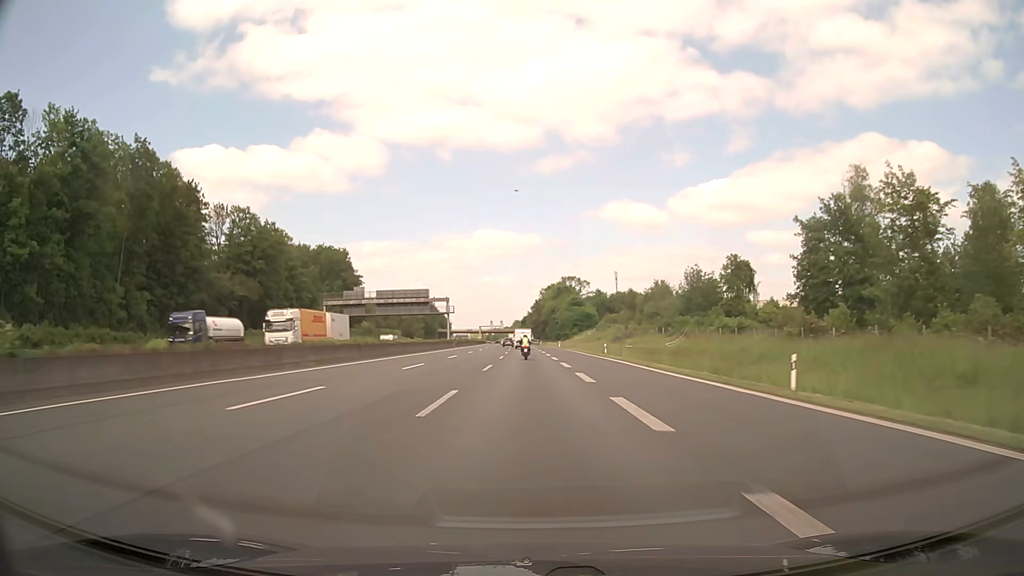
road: motorway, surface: asphalt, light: Day
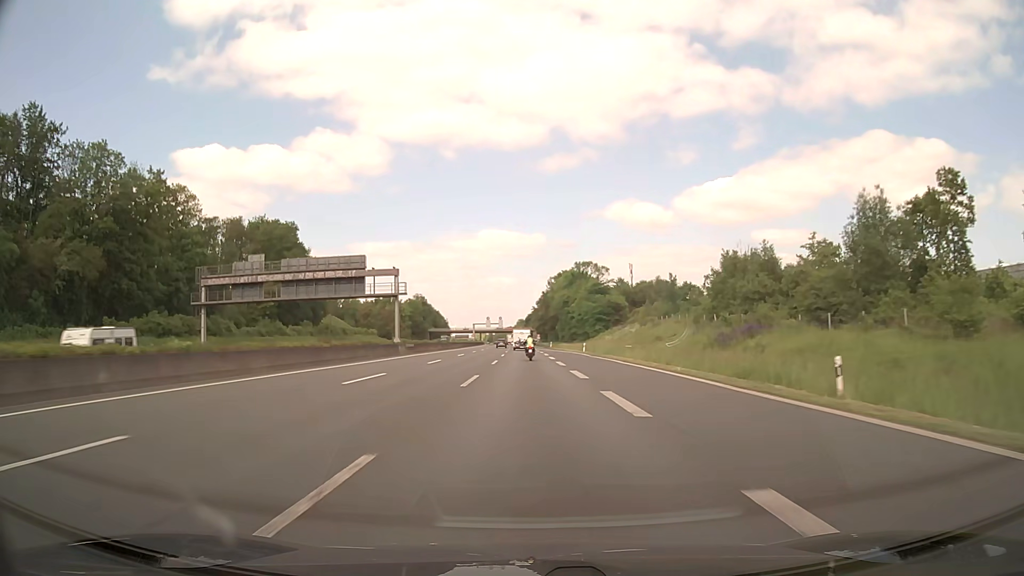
(-0.1, +45.8) m; 0°
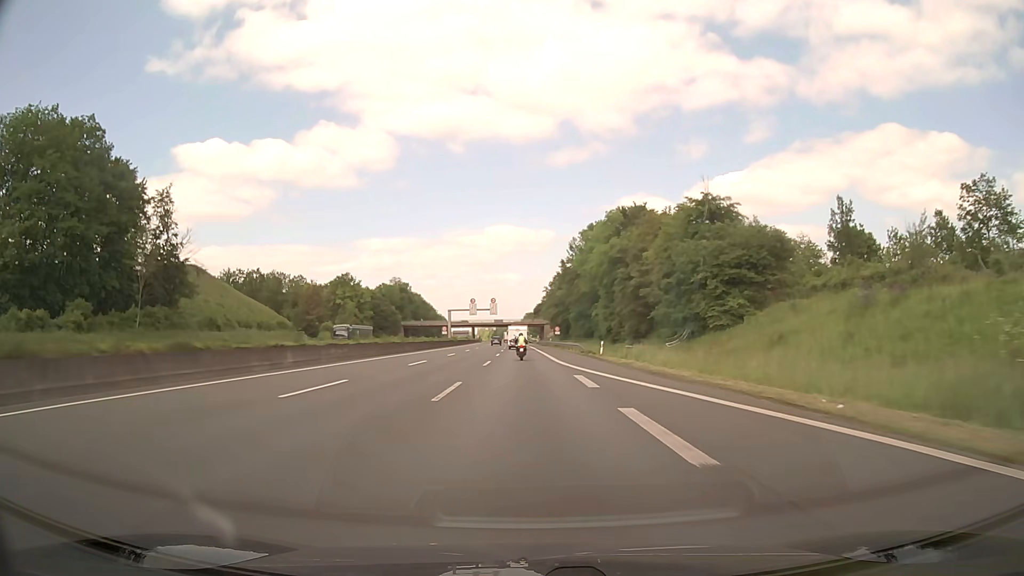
(-0.5, +77.0) m; -1°
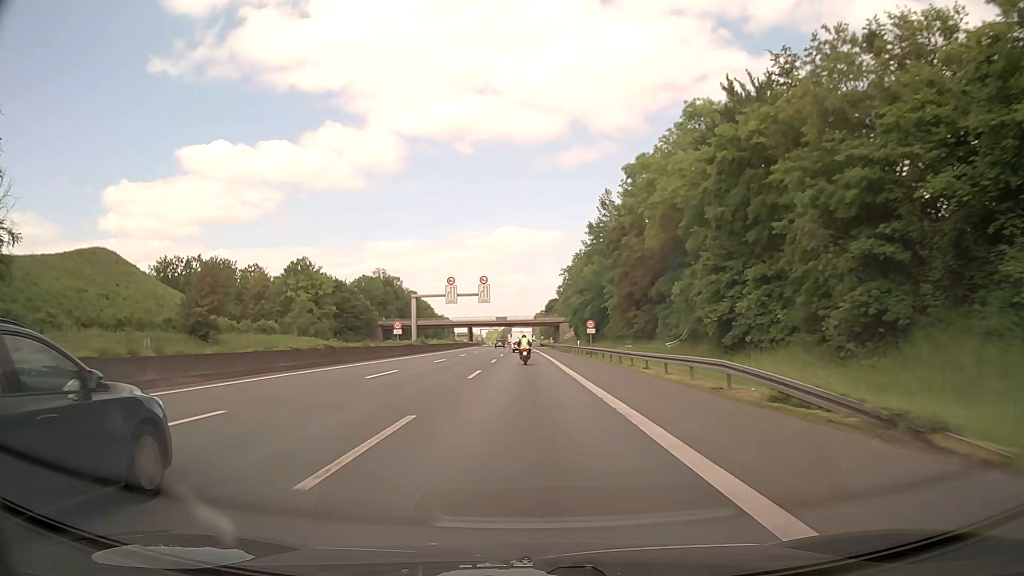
(-0.3, +44.9) m; -1°
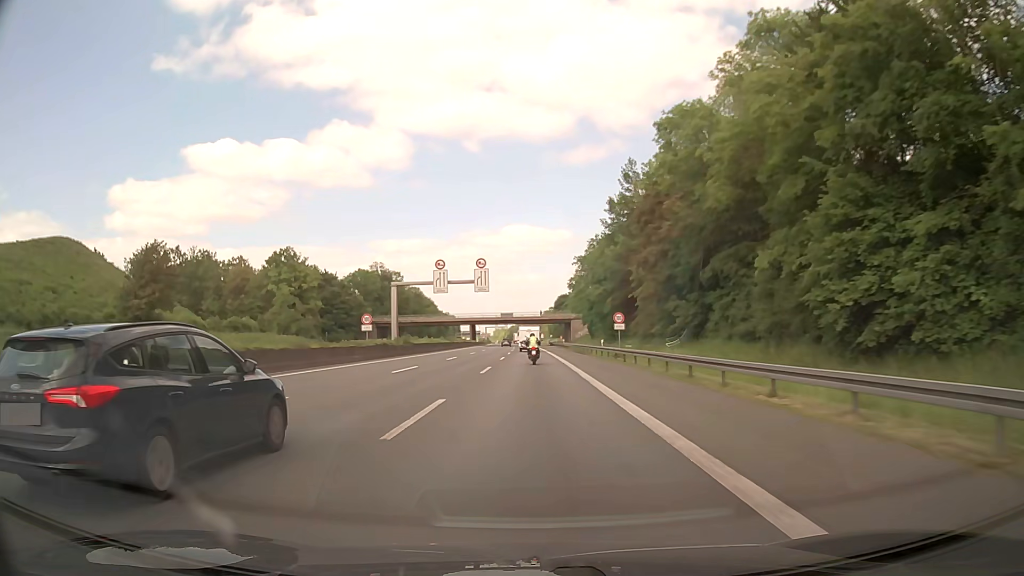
(-0.1, +14.9) m; -1°
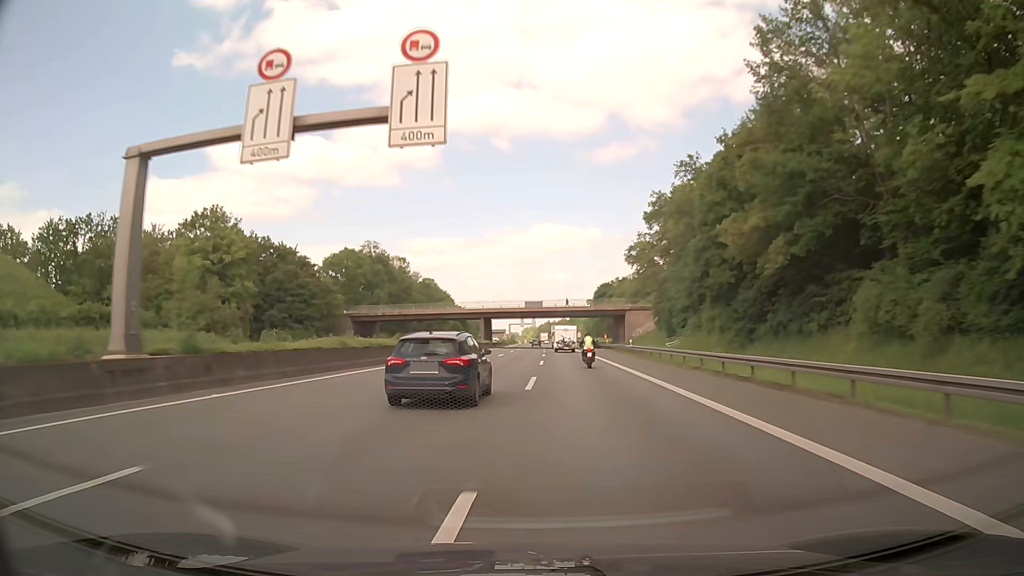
(-1.1, +44.5) m; -2°
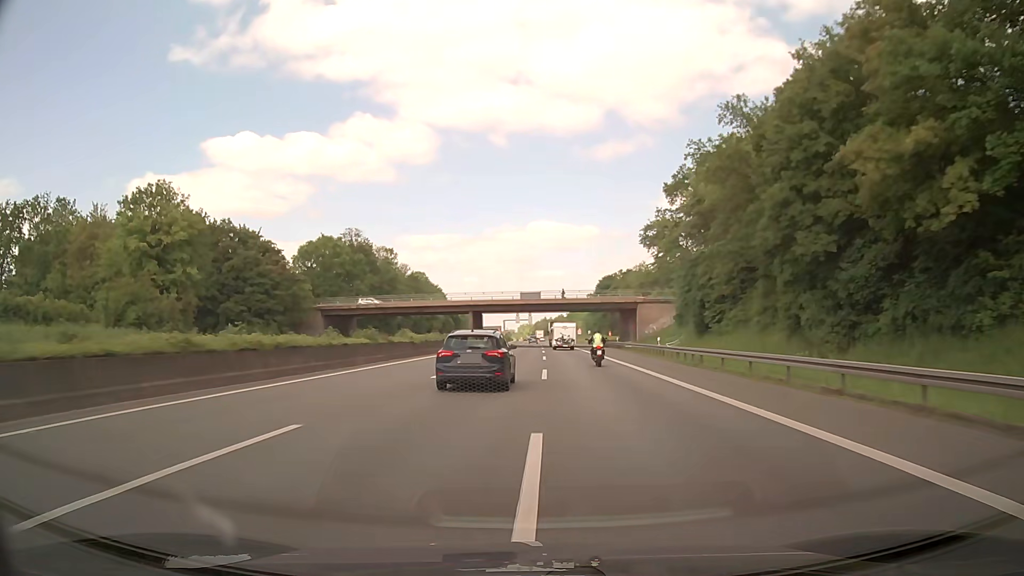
(0.0, +14.5) m; 0°
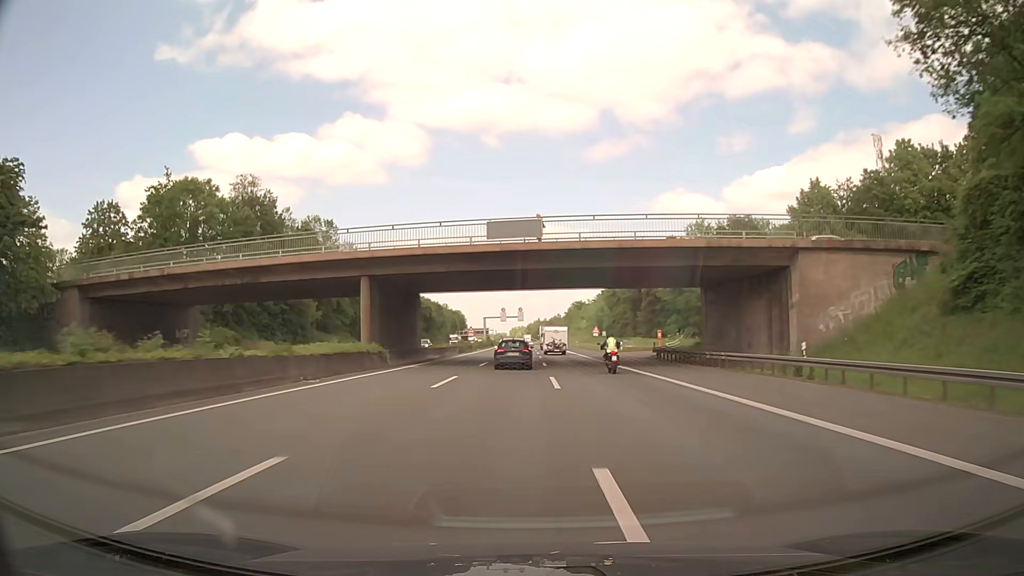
(+0.5, +56.0) m; +1°
(0, +10) (0, +20) (0, +30) (0, +40) (0, +50) (0, +60) (0, +70) (0, +80) (0, +90) (-1, +100) m
